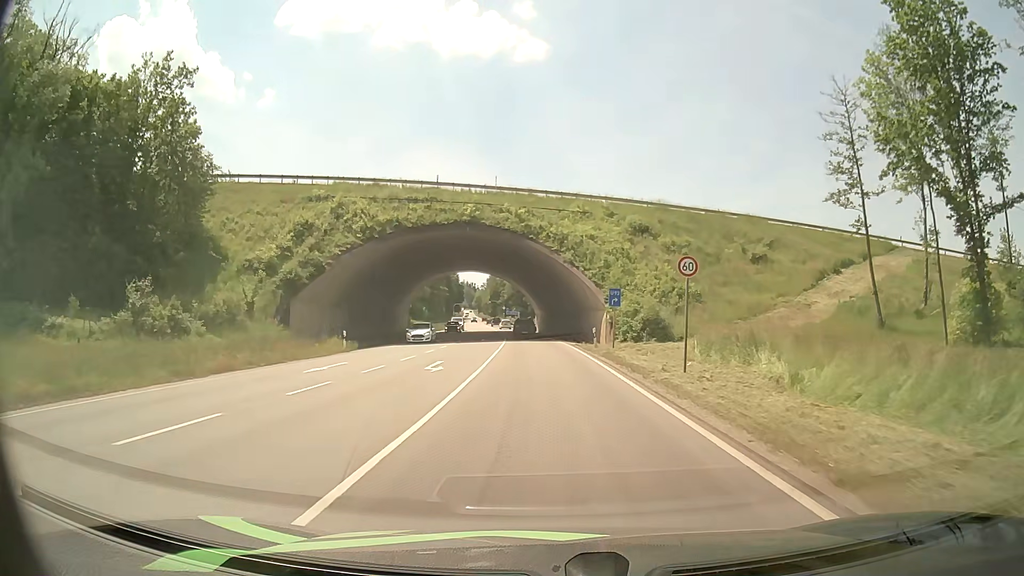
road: primary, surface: asphalt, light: Day
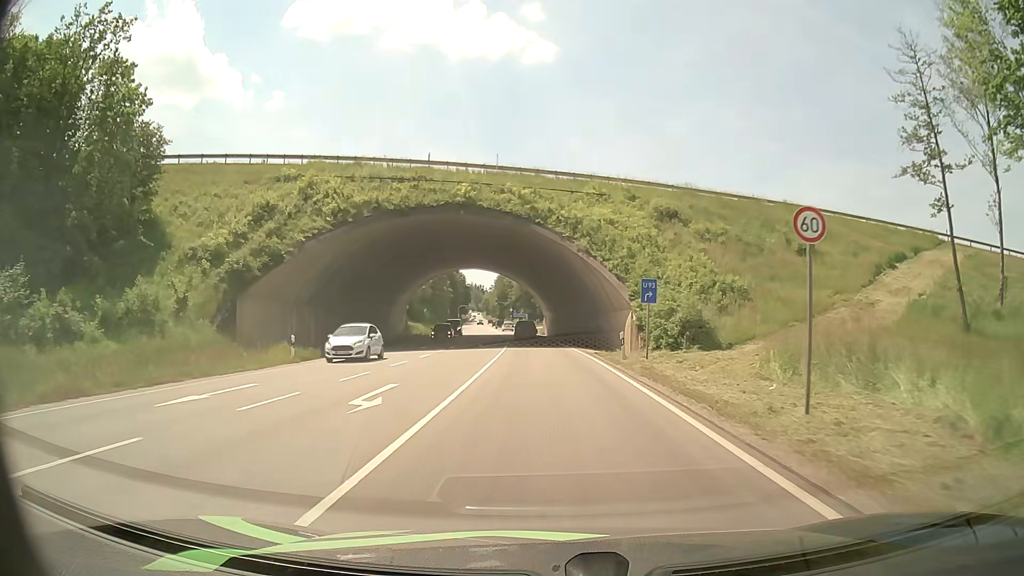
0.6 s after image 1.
(-0.1, +8.5) m; -1°
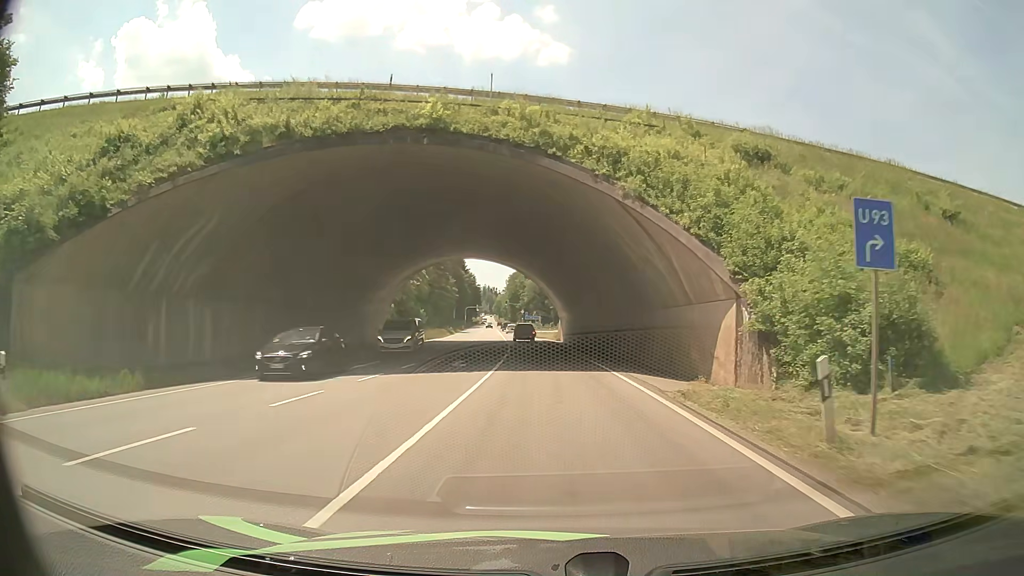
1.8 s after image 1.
(-0.2, +16.9) m; -1°
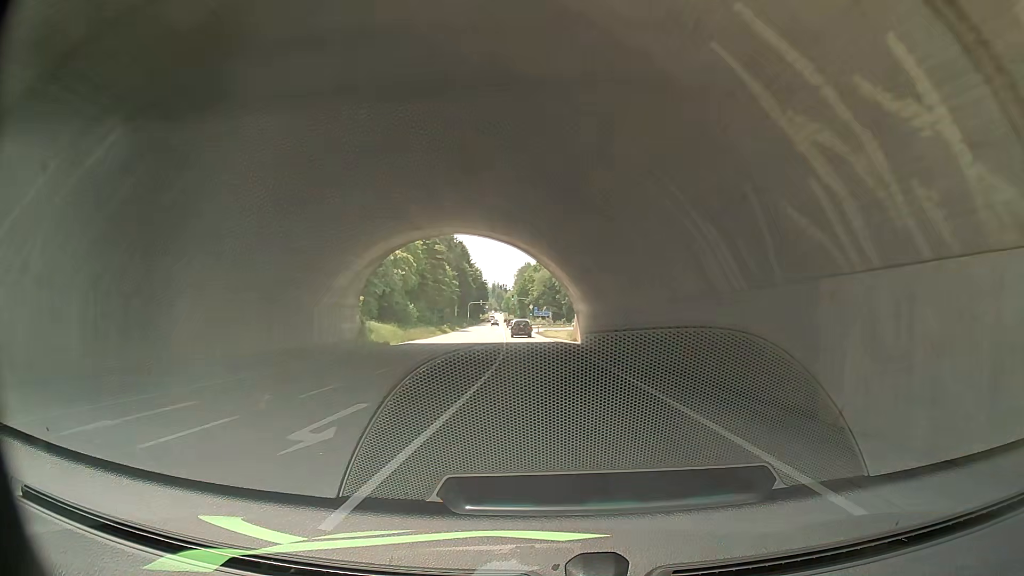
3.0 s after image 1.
(-0.1, +16.6) m; 0°
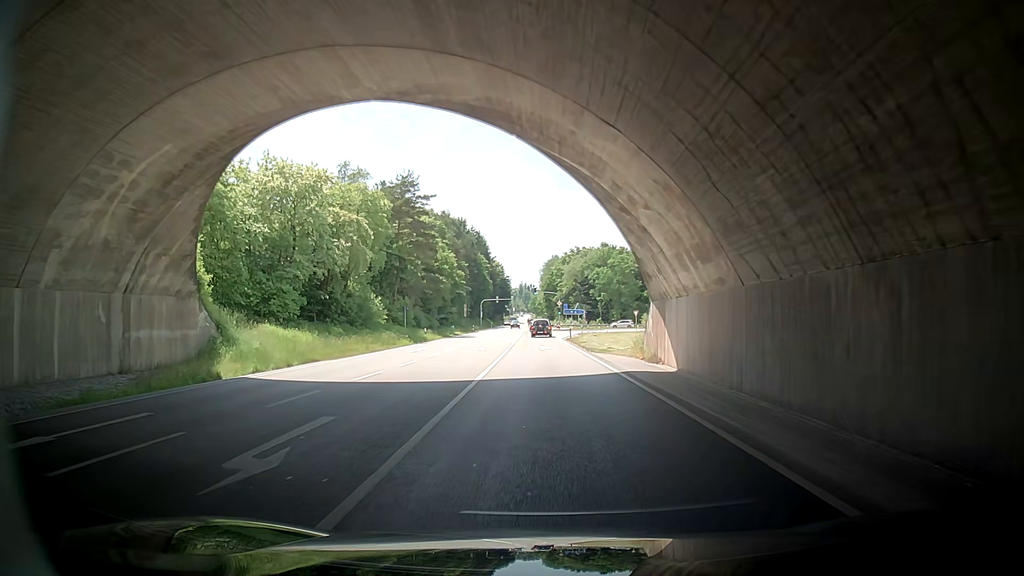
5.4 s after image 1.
(-1.2, +31.9) m; -3°
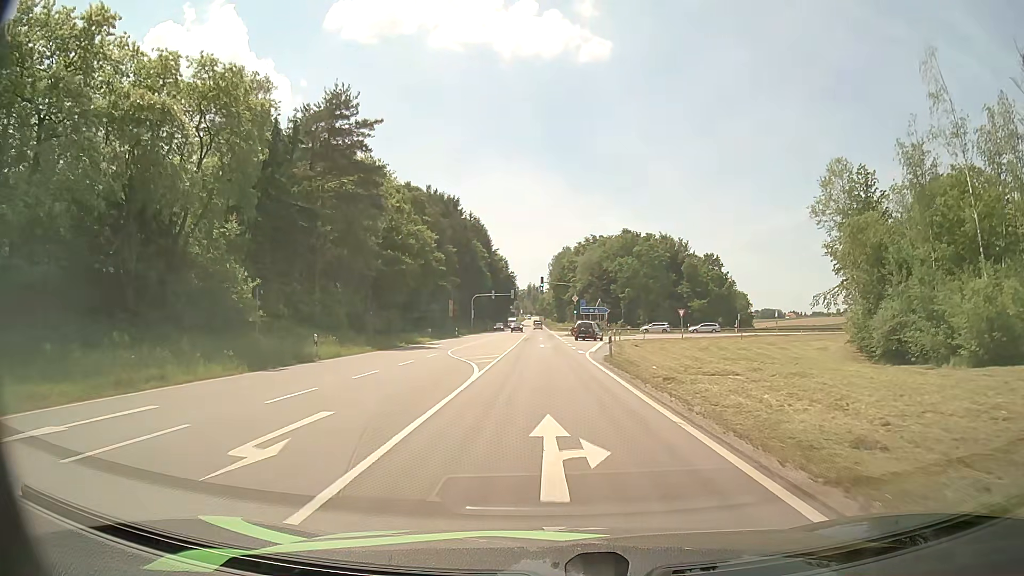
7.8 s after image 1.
(+0.5, +29.4) m; -1°
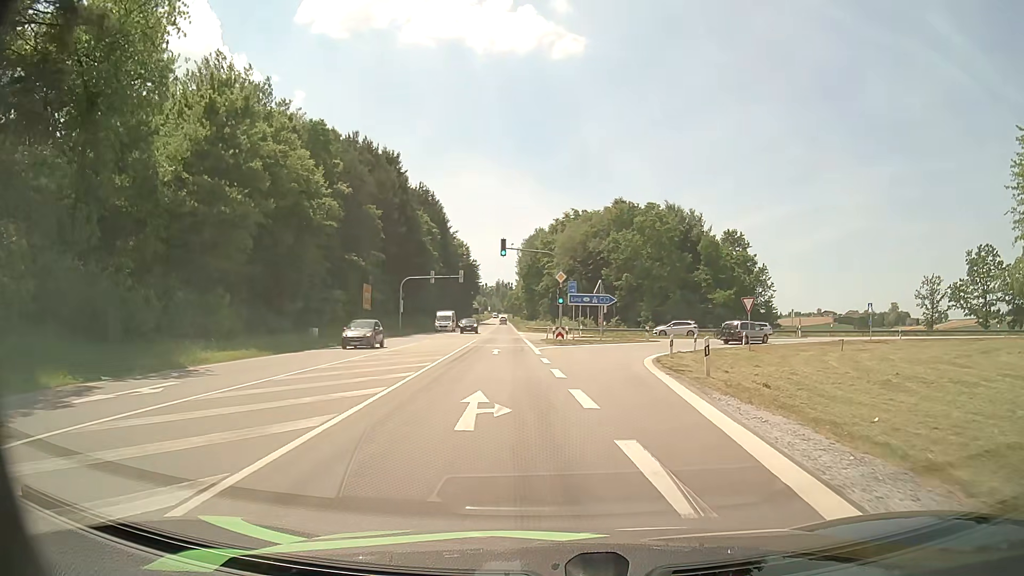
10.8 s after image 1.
(+0.7, +33.1) m; +4°
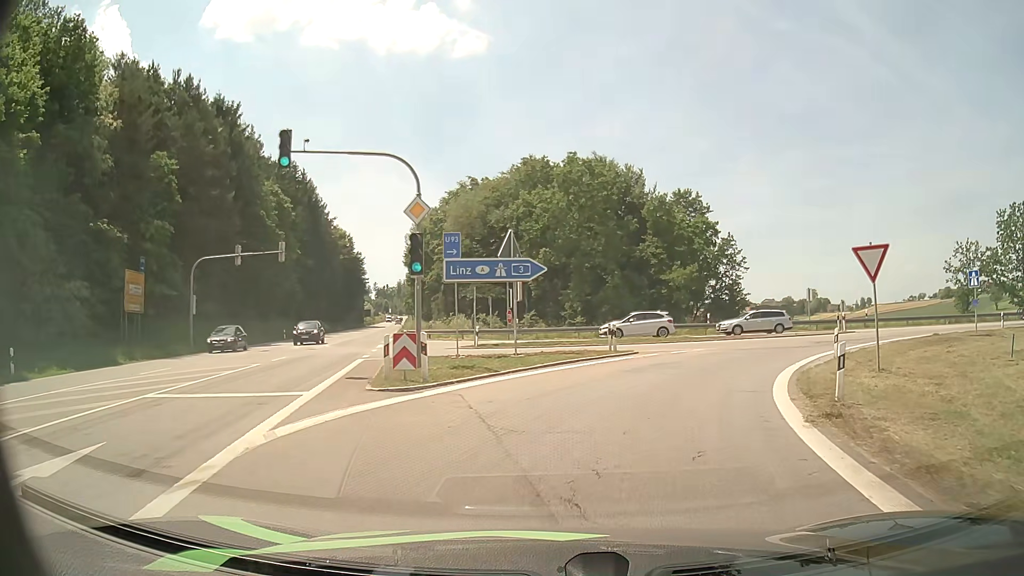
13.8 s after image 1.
(+1.5, +26.0) m; +8°
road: motorway_link
(+1, +10) (+4, +19) (+10, +27) (+18, +33) (+27, +36) (+37, +39) (+47, +41) (+57, +42) (+67, +44) (+77, +45) m
